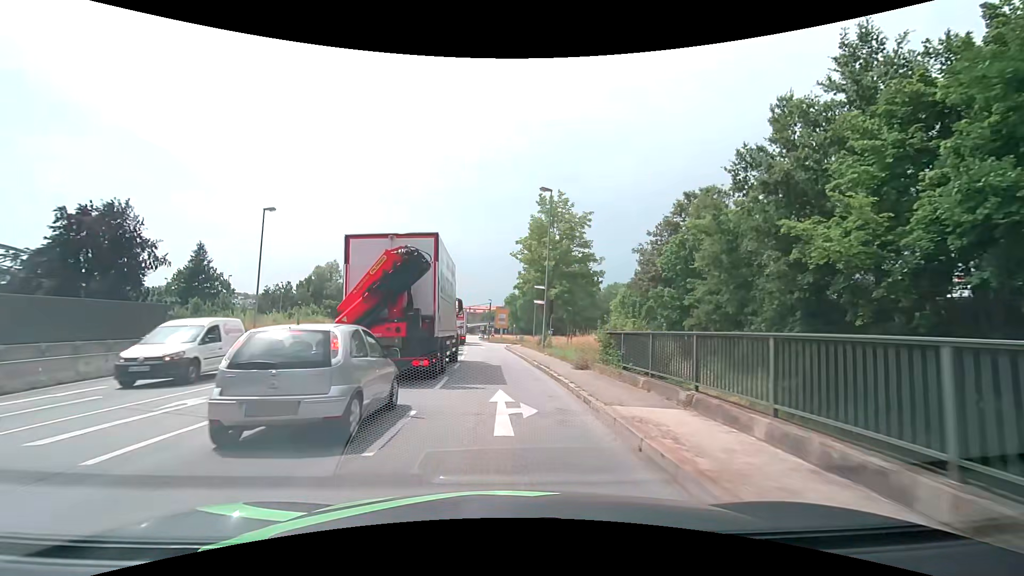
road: primary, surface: asphalt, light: Day
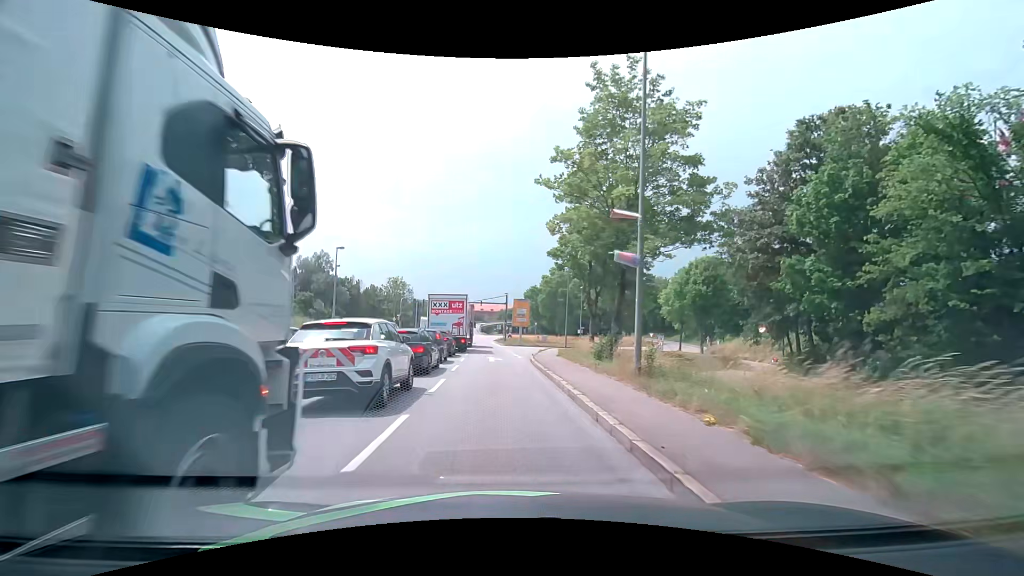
(-0.2, +18.8) m; -2°
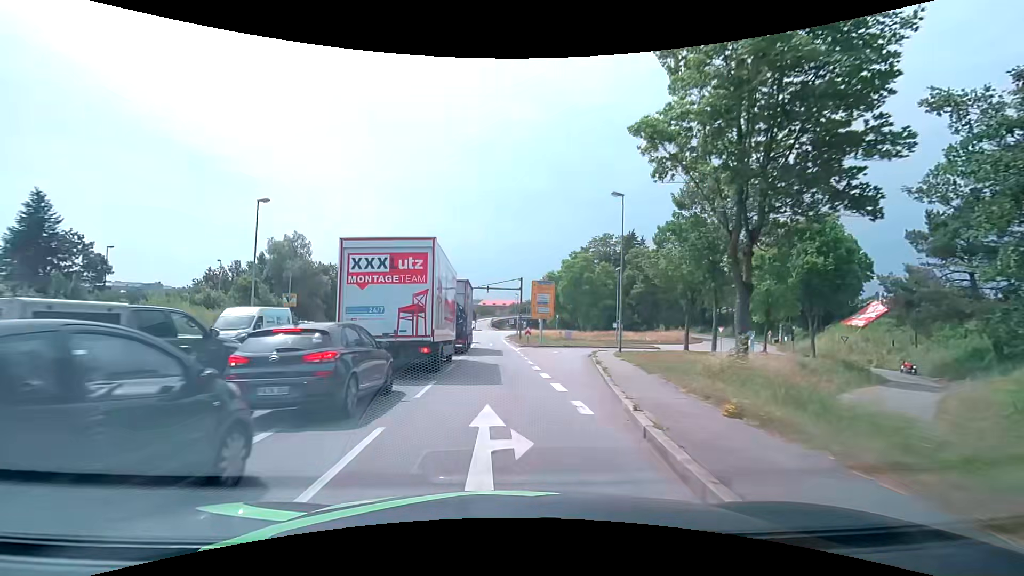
(-0.2, +19.2) m; -1°
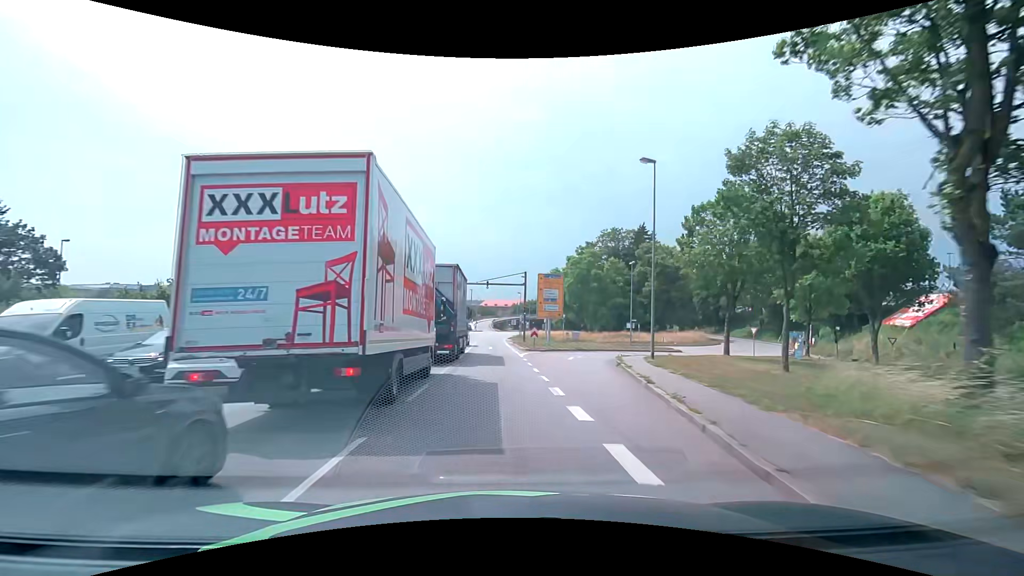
(0.0, +6.6) m; 0°
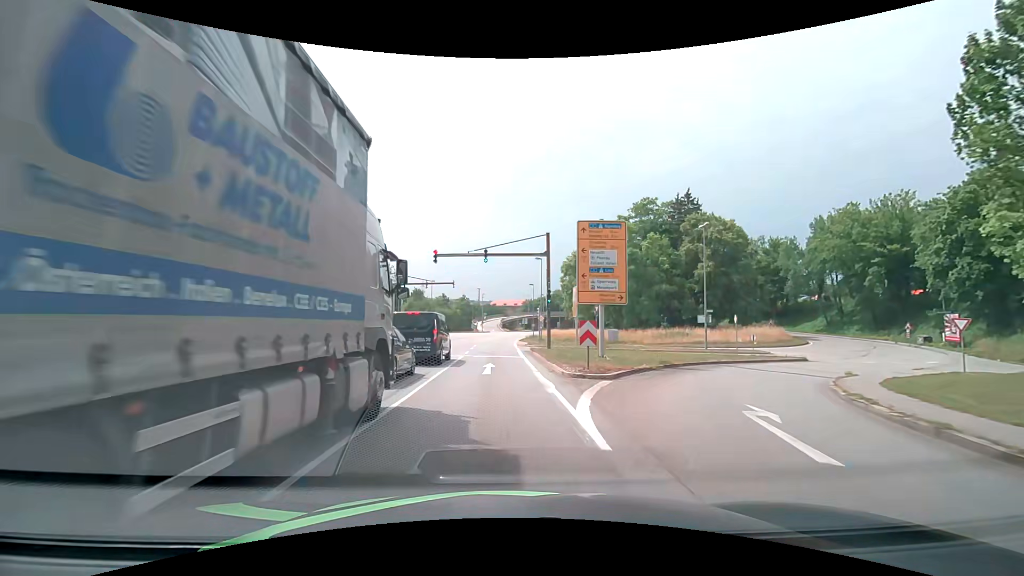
(-0.2, +20.1) m; -1°
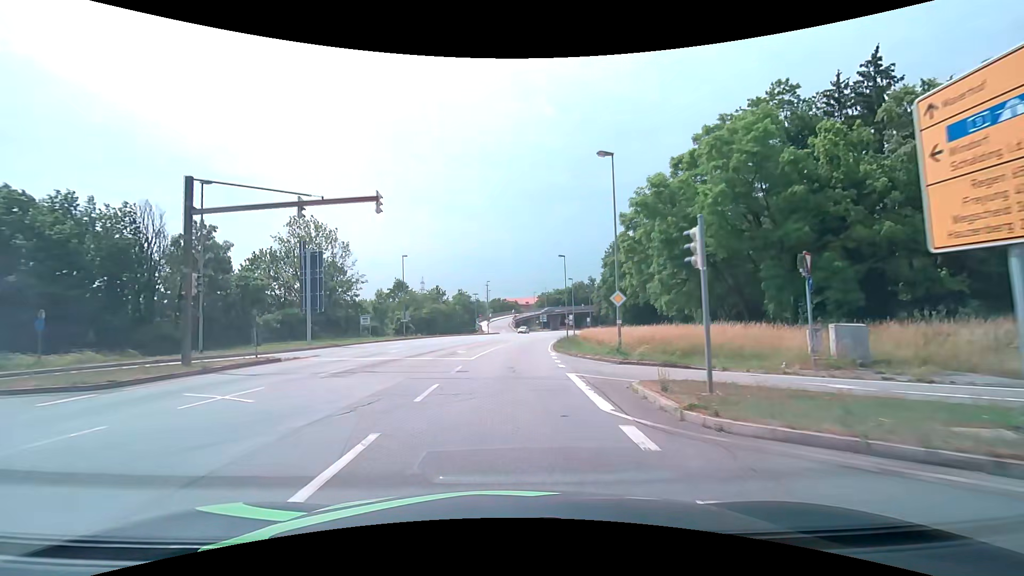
(-1.0, +36.1) m; -2°
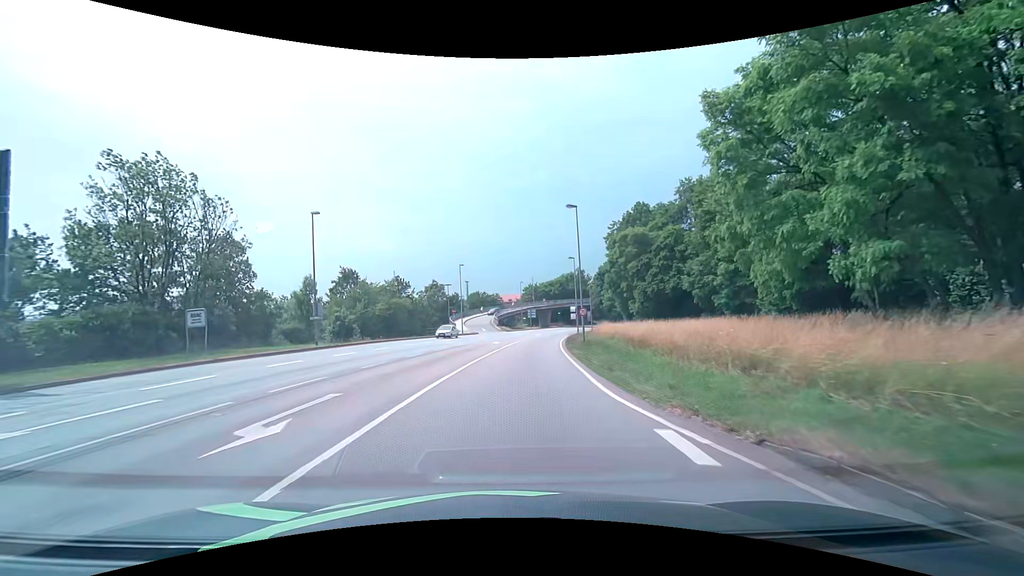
(+0.4, +23.0) m; +2°
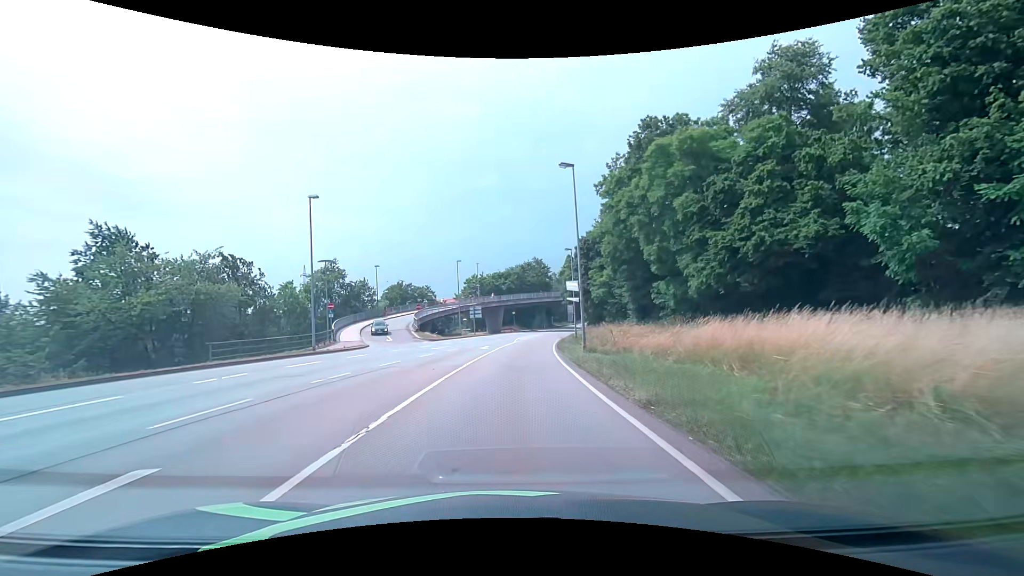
(+2.2, +39.0) m; +6°
(0, +10) (+1, +20) (+1, +30) (+2, +40) (+3, +50) (+5, +60) (+6, +70) (+8, +79) (+10, +89) (+12, +99) m
